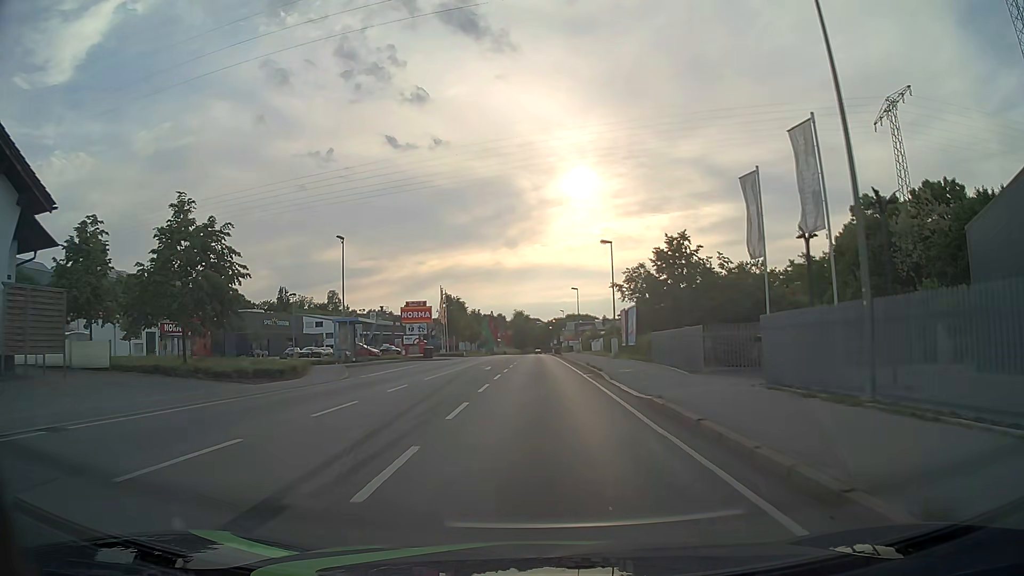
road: primary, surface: asphalt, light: Day
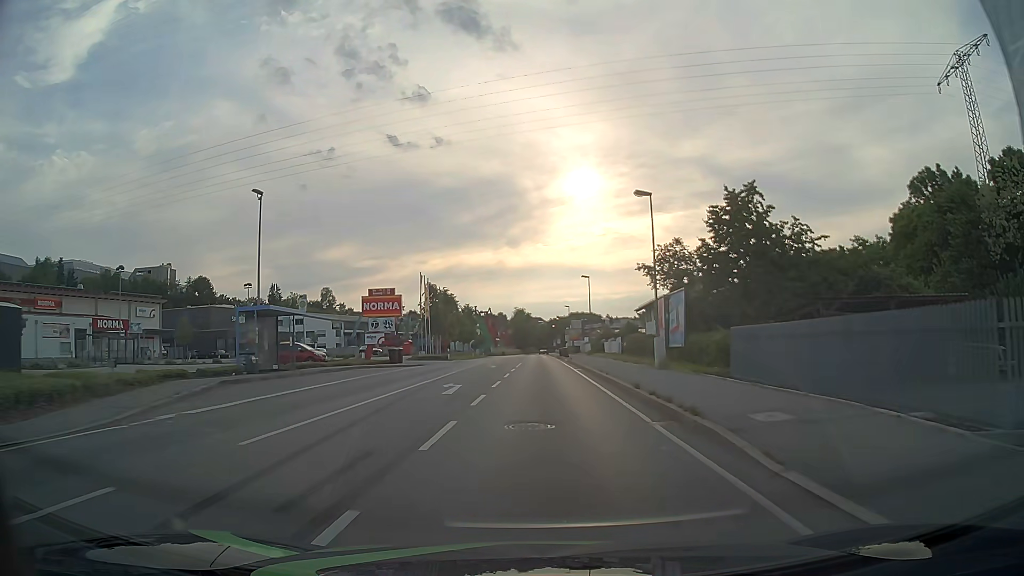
(0.0, +15.2) m; 0°
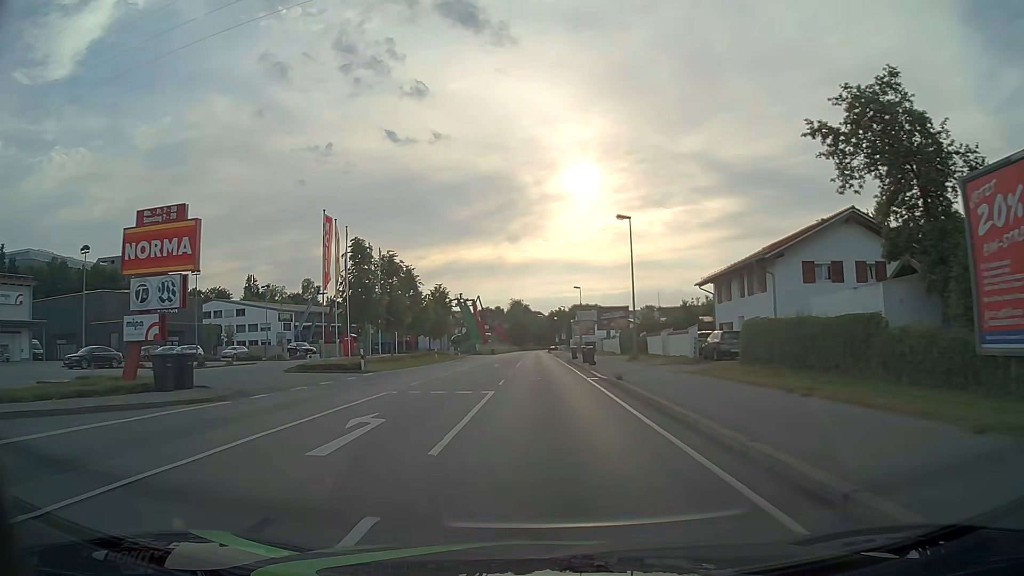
(+0.1, +30.5) m; 0°
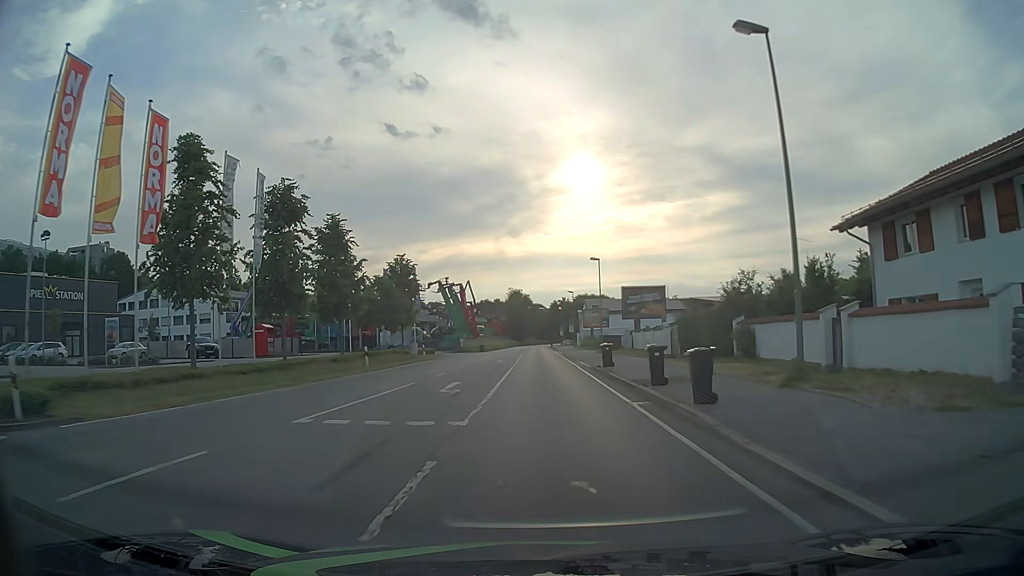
(-0.1, +23.0) m; 0°
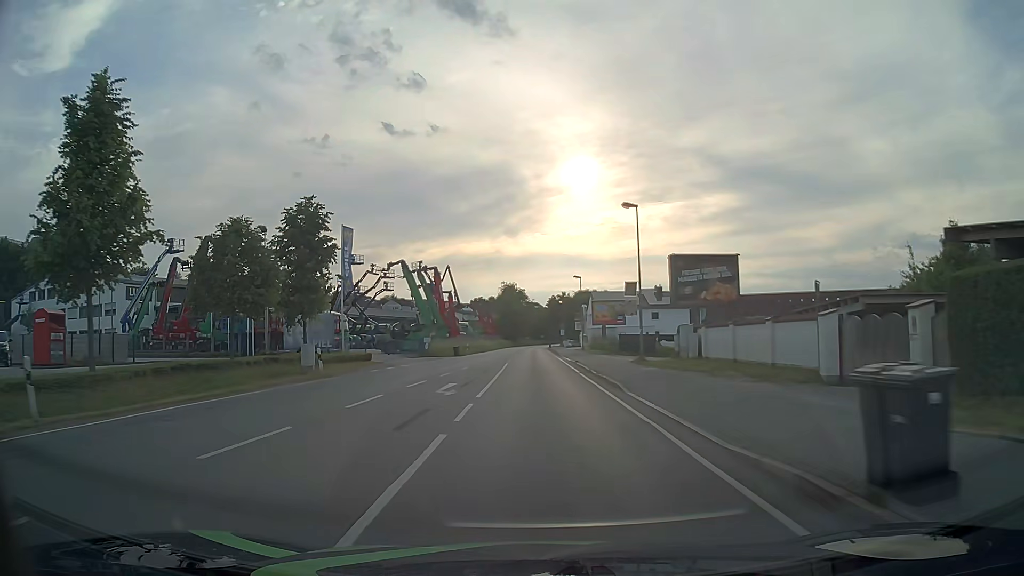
(-0.1, +23.1) m; 0°
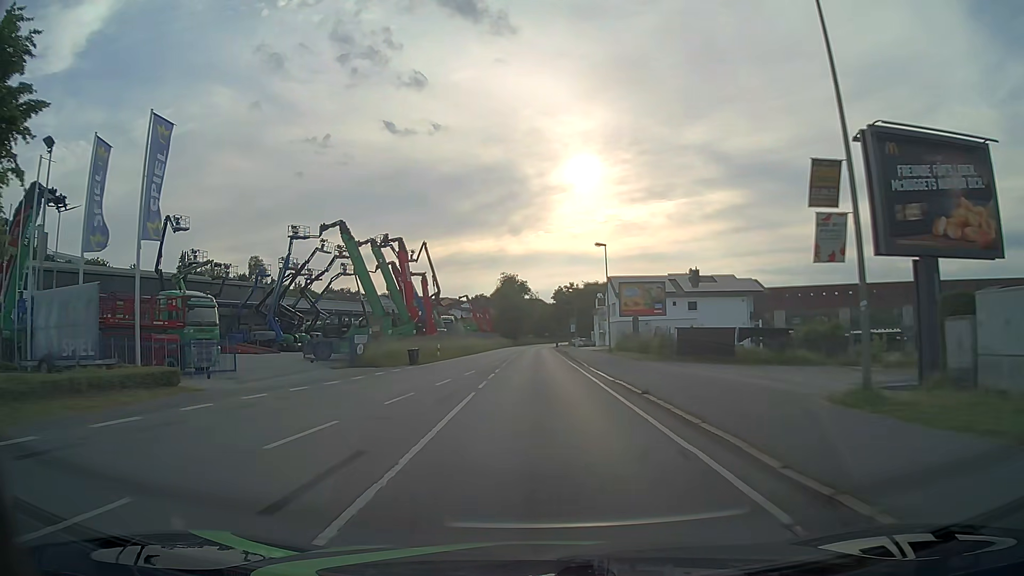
(0.0, +23.0) m; 0°
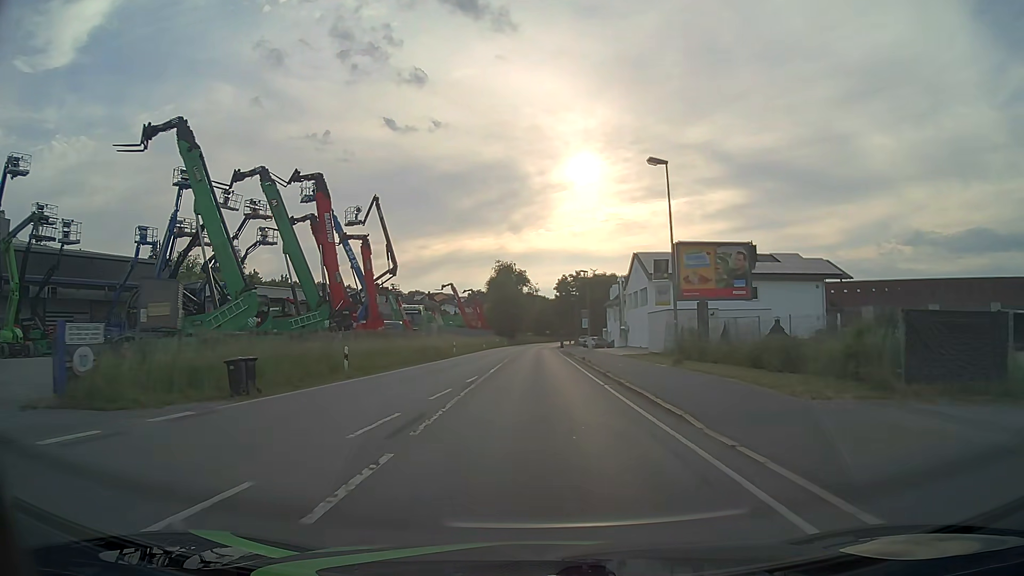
(-0.1, +22.9) m; 0°
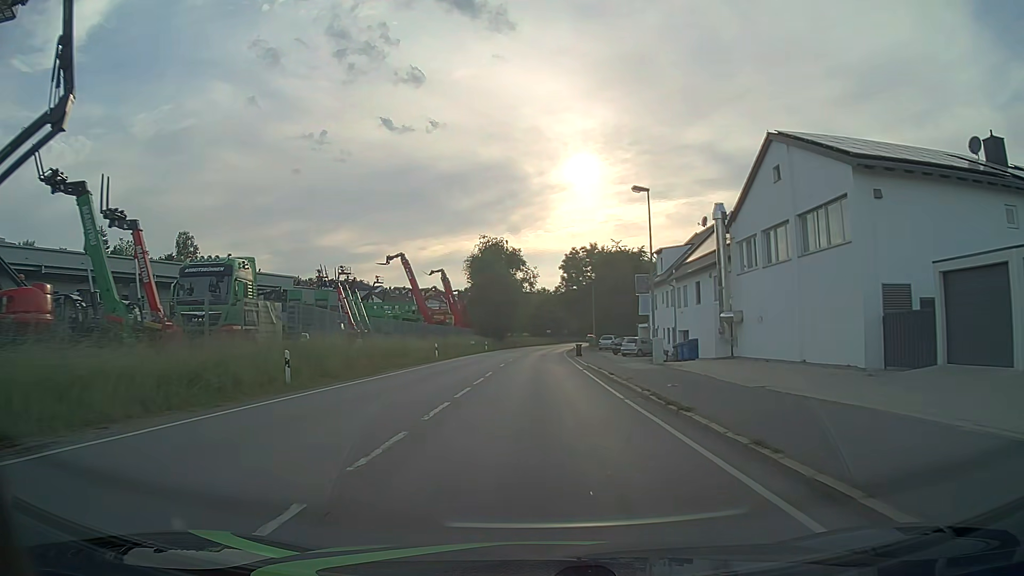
(+0.1, +38.3) m; 0°
(0, +10) (0, +20) (0, +30) (0, +40) (0, +50) (+1, +60) (+1, +70) (+2, +80) (+3, +90) (+4, +100) m
